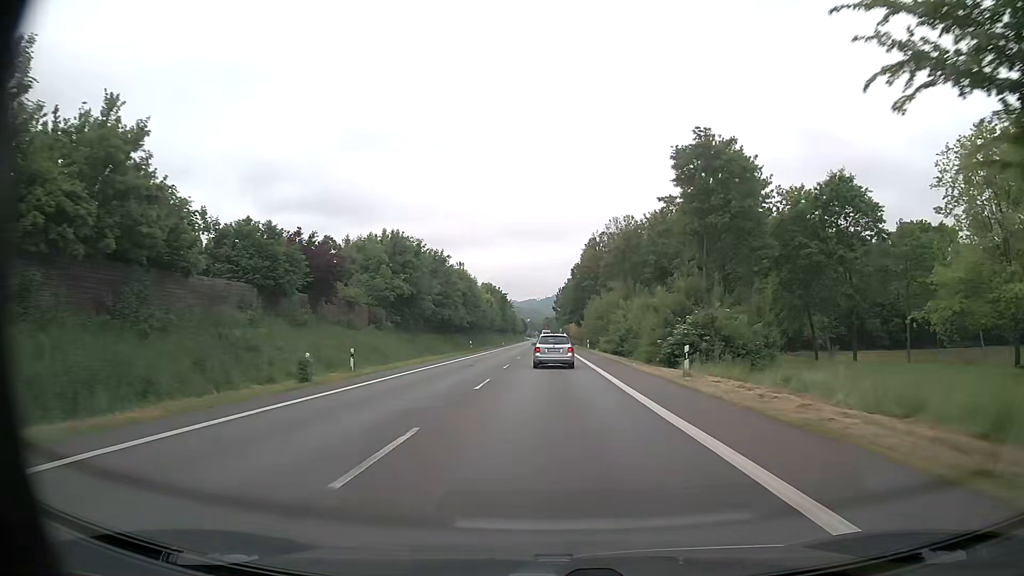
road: primary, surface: asphalt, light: Day
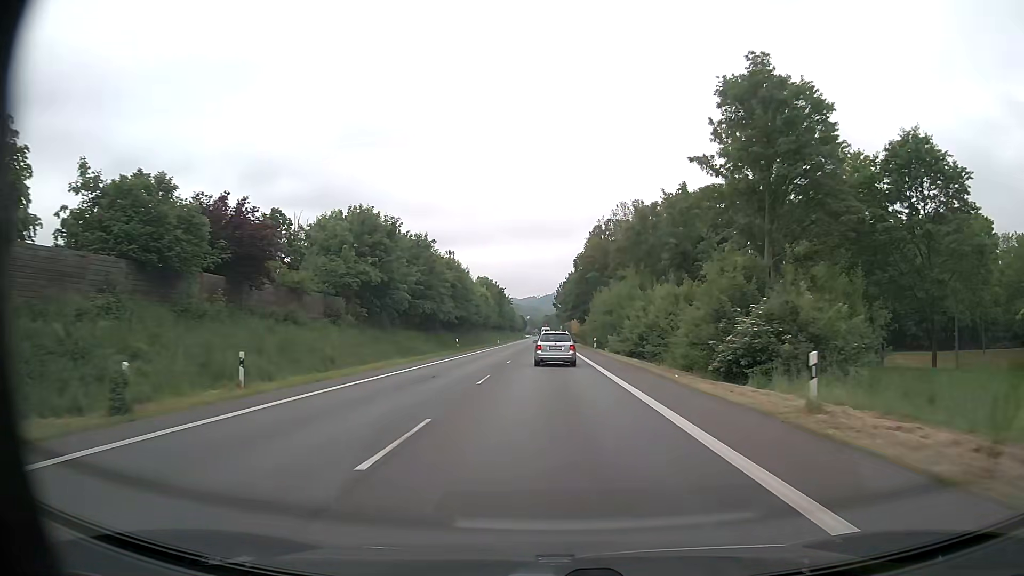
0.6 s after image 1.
(0.0, +10.8) m; 0°
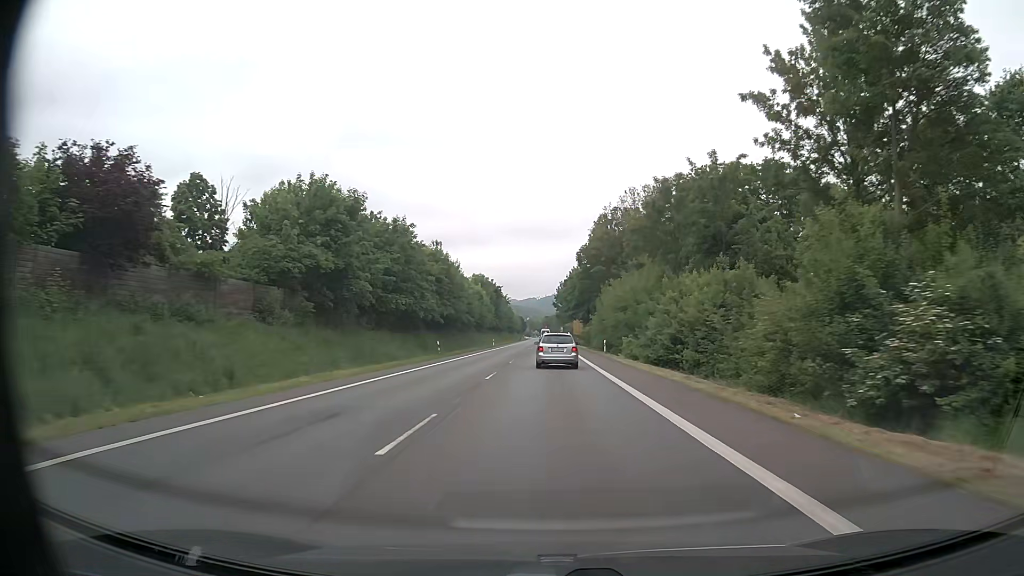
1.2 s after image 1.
(0.0, +10.8) m; 0°
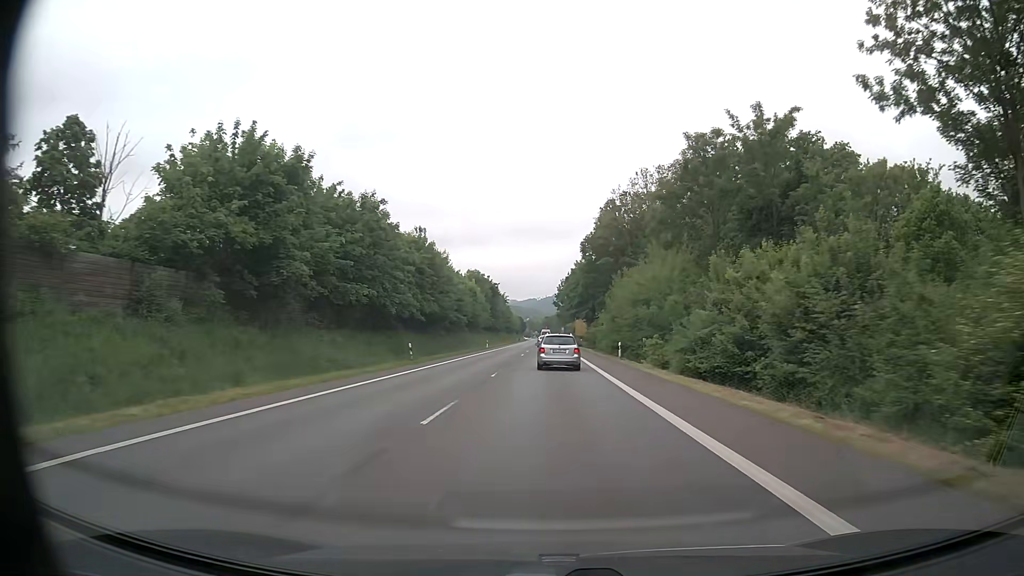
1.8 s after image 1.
(0.0, +10.7) m; 0°
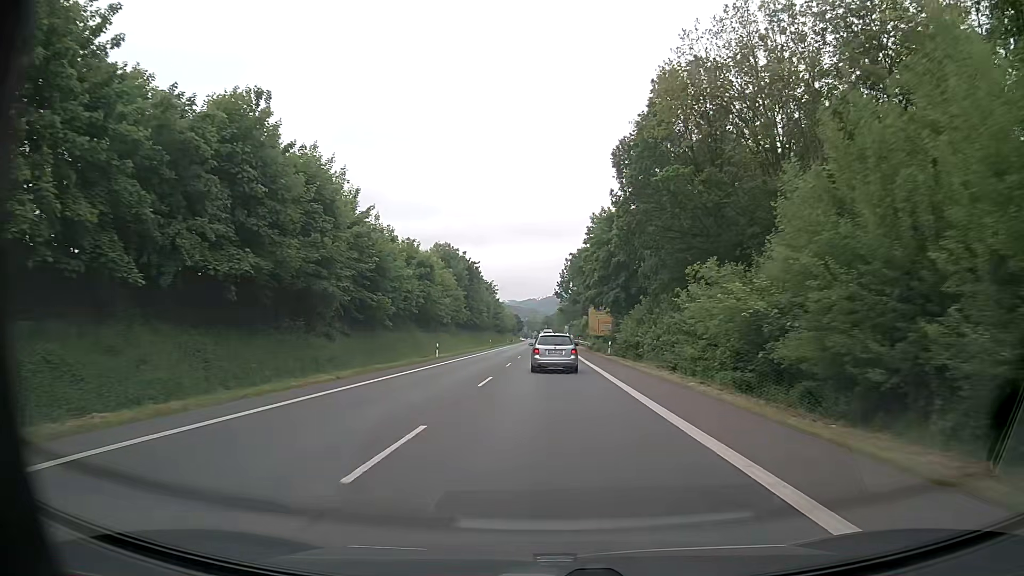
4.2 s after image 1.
(-0.1, +41.2) m; 0°
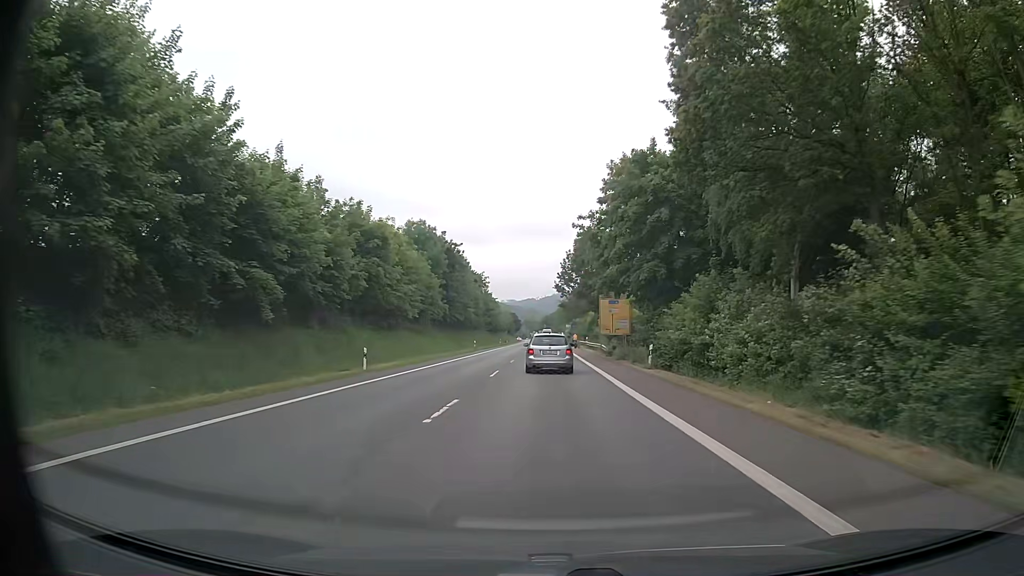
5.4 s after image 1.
(0.0, +19.8) m; 0°
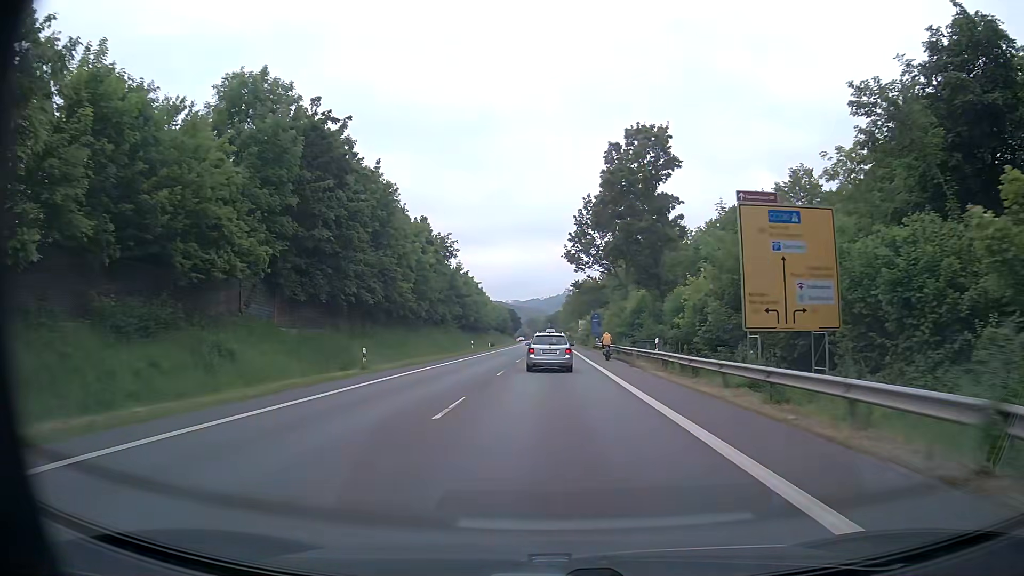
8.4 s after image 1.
(-0.2, +48.4) m; 0°
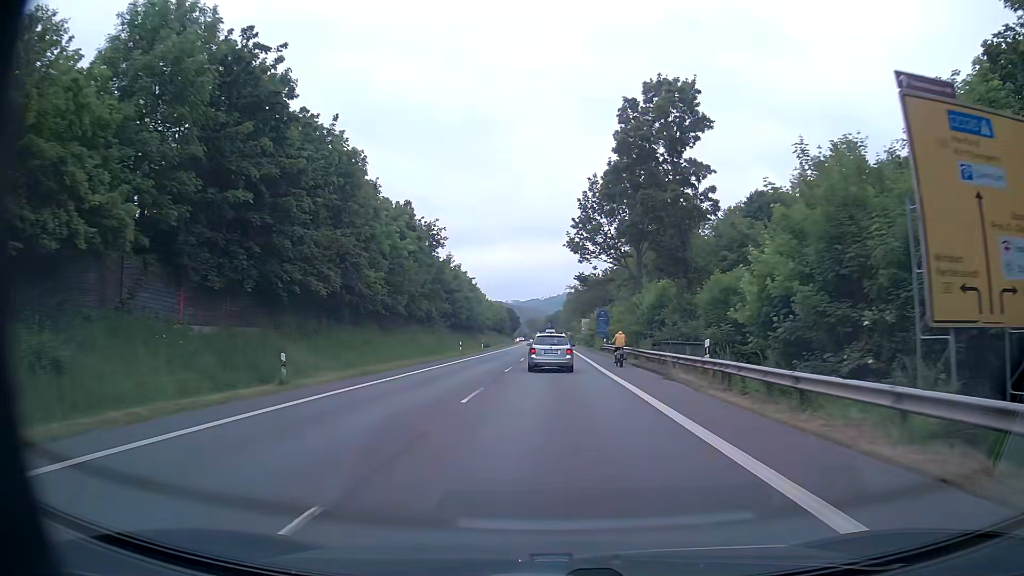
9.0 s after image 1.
(0.0, +9.6) m; -1°
(0, +10) (0, +20) (0, +30) (0, +40) (0, +50) (0, +60) (0, +70) (+1, +80) (+1, +90) (+1, +100) m
